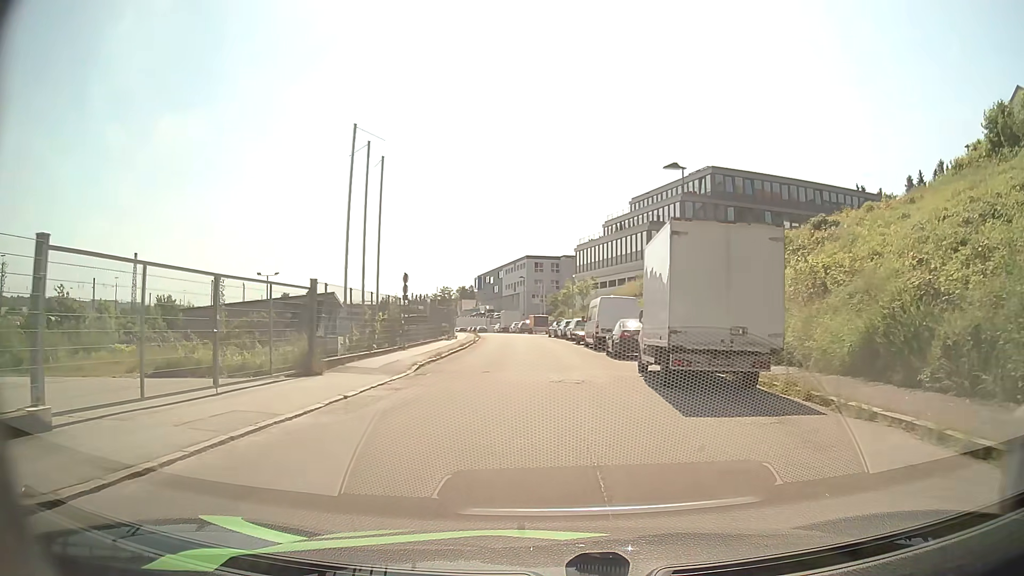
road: residential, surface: asphalt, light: Day
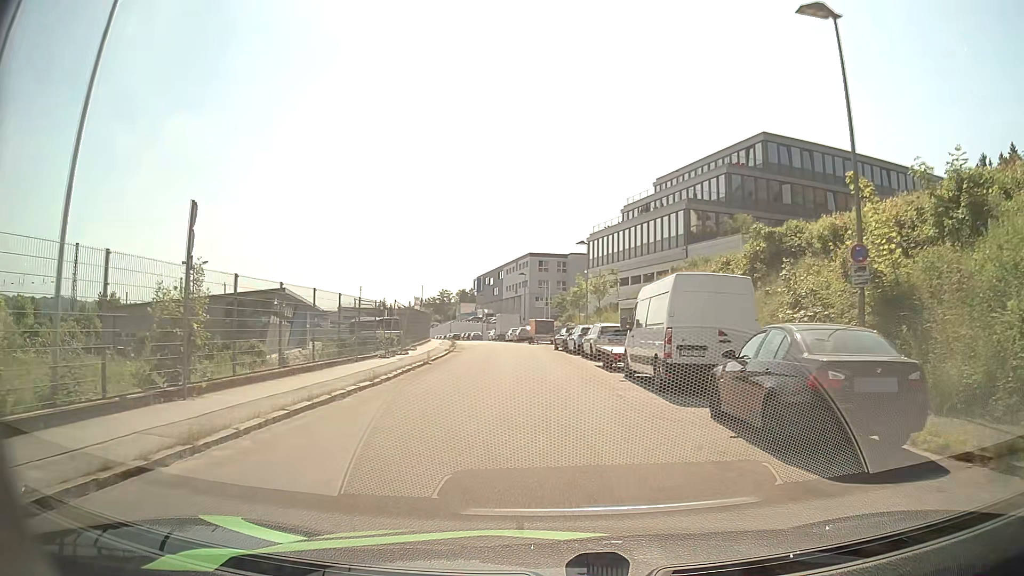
(0.0, +17.3) m; +1°
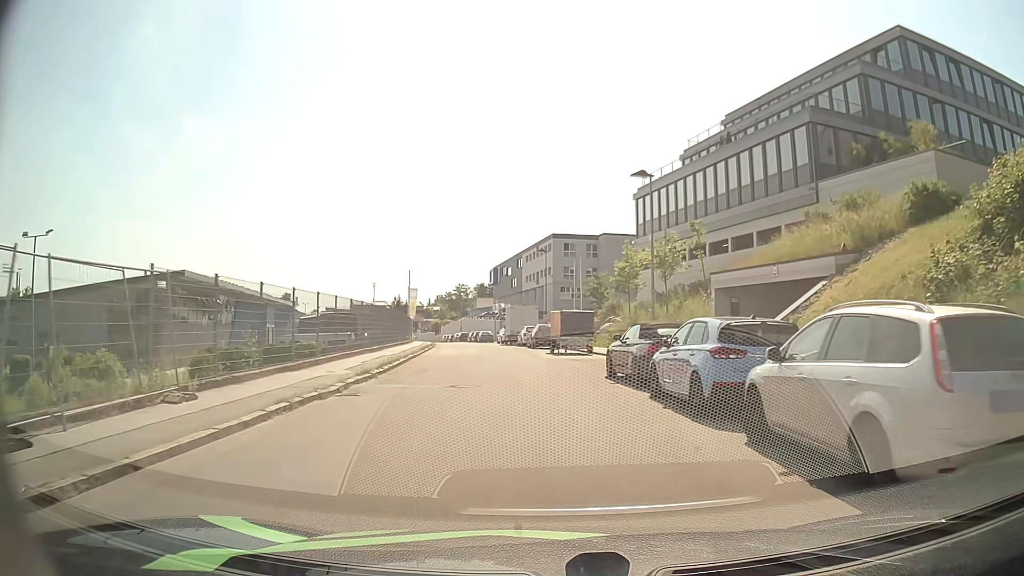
(-0.7, +23.3) m; -3°
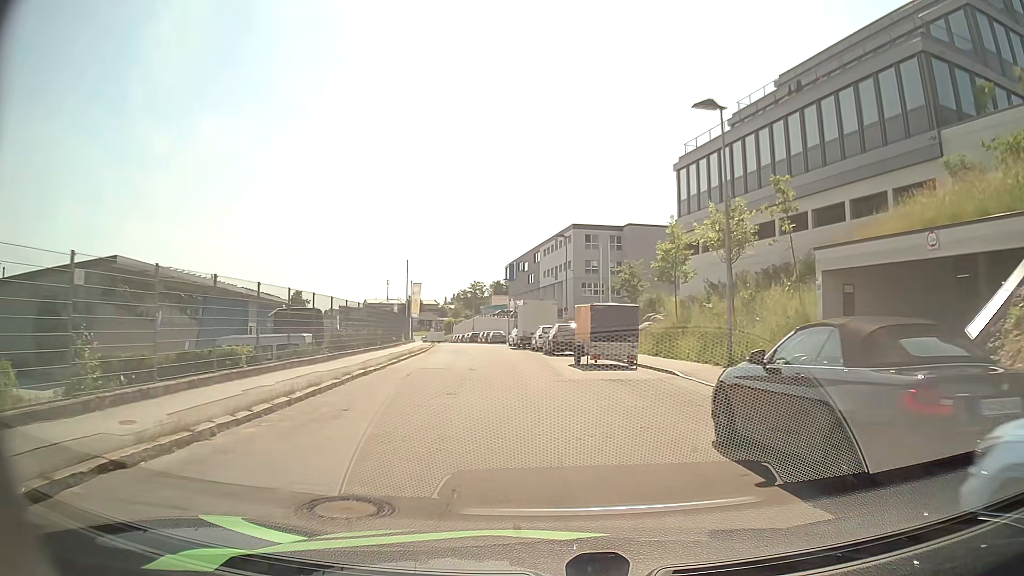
(-0.1, +9.8) m; -1°
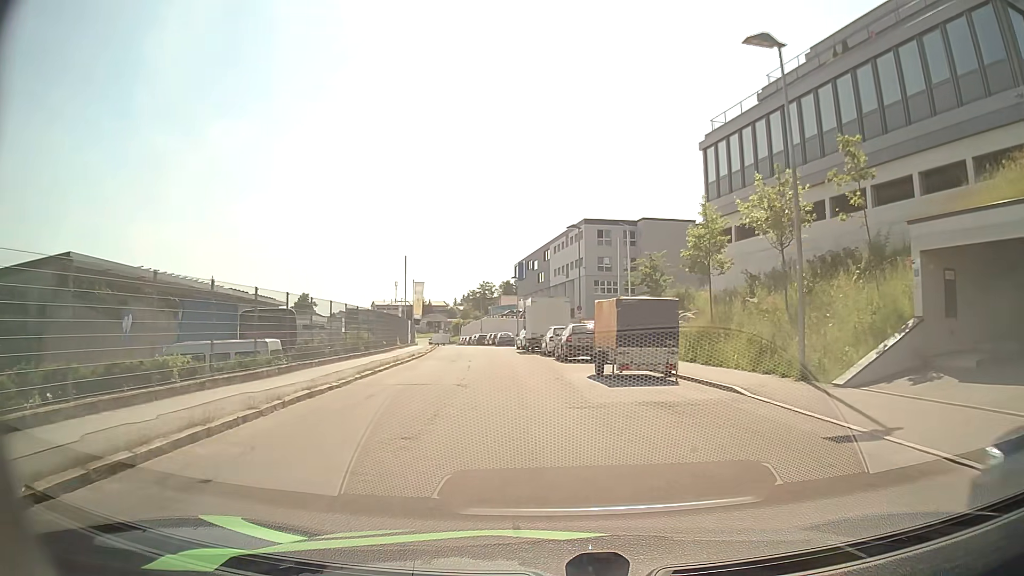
(0.0, +5.0) m; -1°
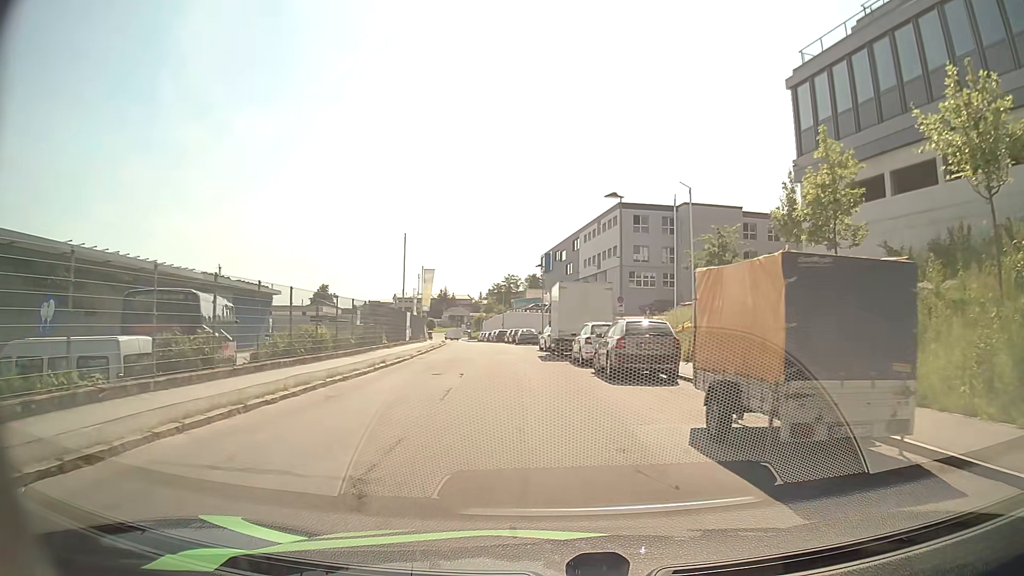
(-0.3, +10.3) m; -3°
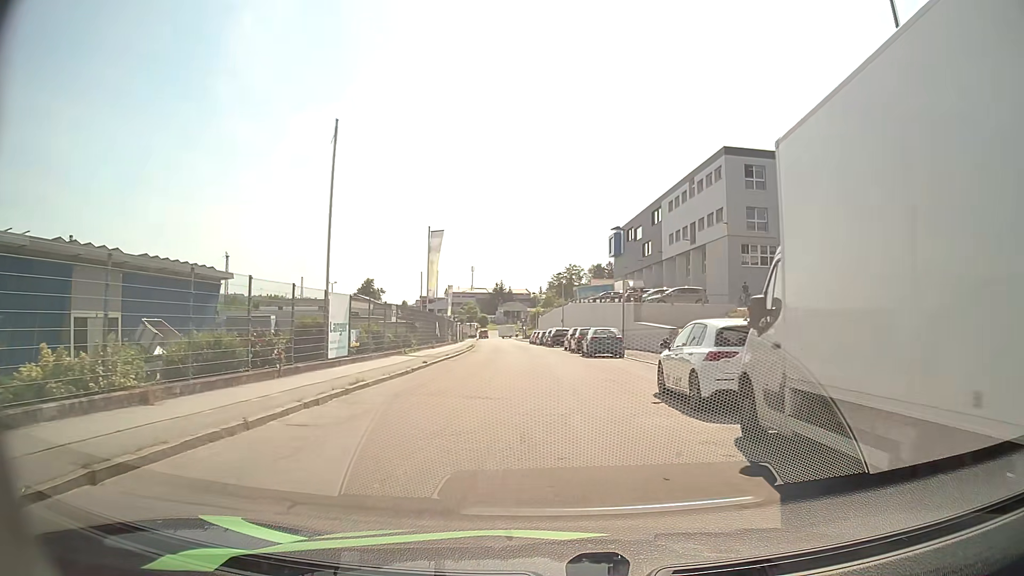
(-1.4, +25.4) m; -5°
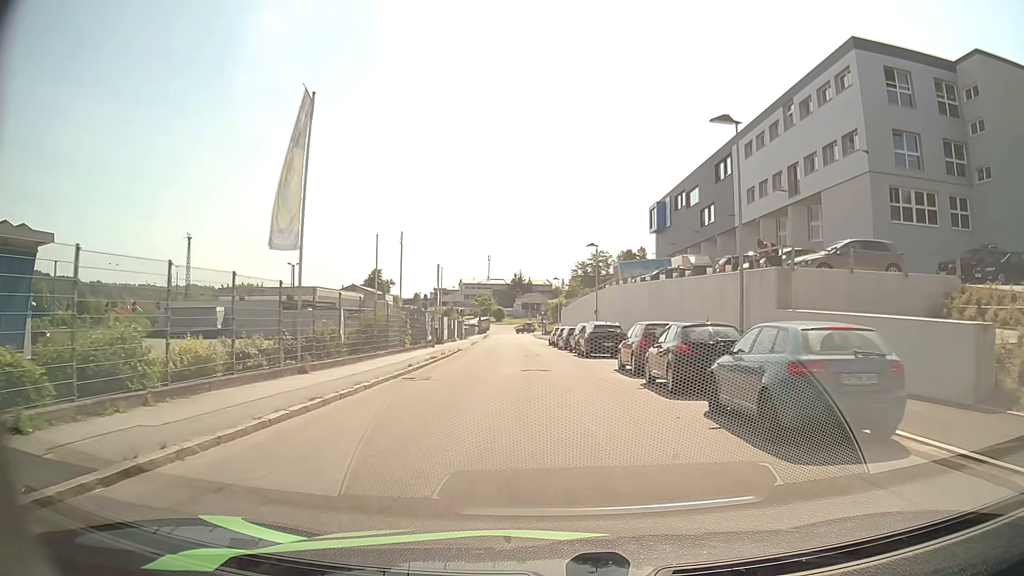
(-0.2, +23.9) m; -2°
(0, +10) (0, +20) (-1, +30) (-1, +40) (-2, +50) (-2, +60) (-2, +70) (-3, +80) (-3, +90) (-4, +100) m
